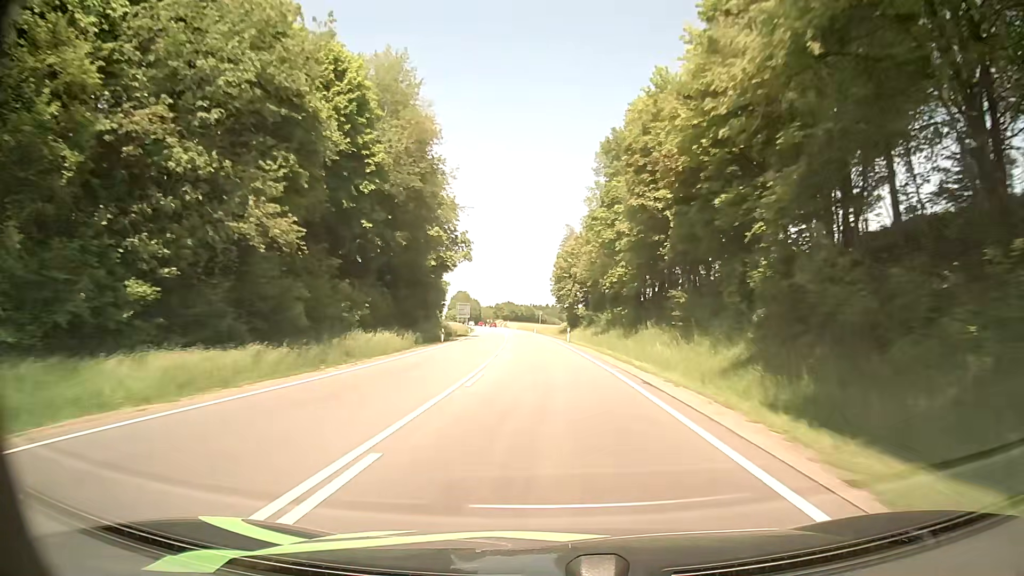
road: primary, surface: asphalt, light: Day
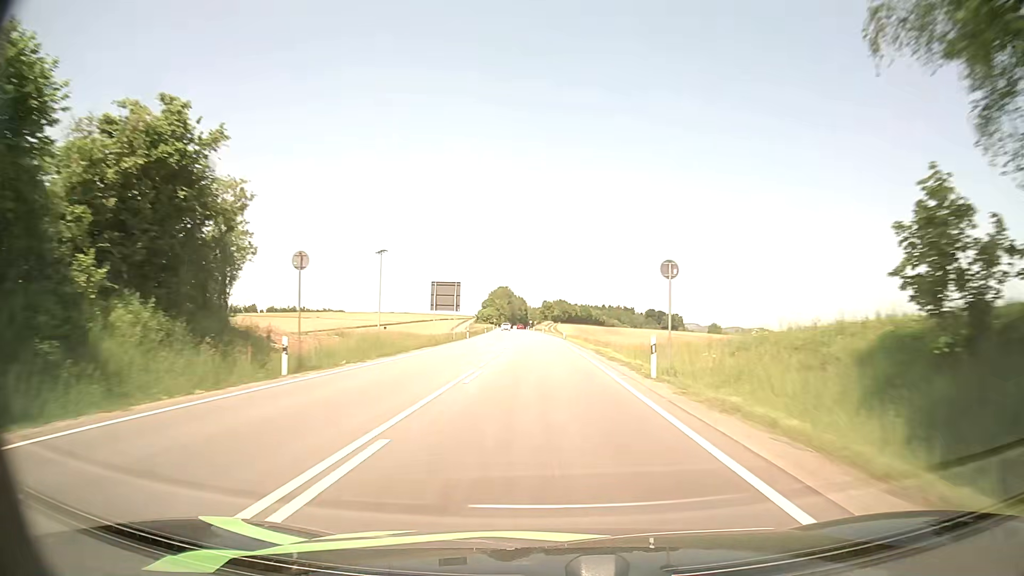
(-3.2, +83.3) m; -4°
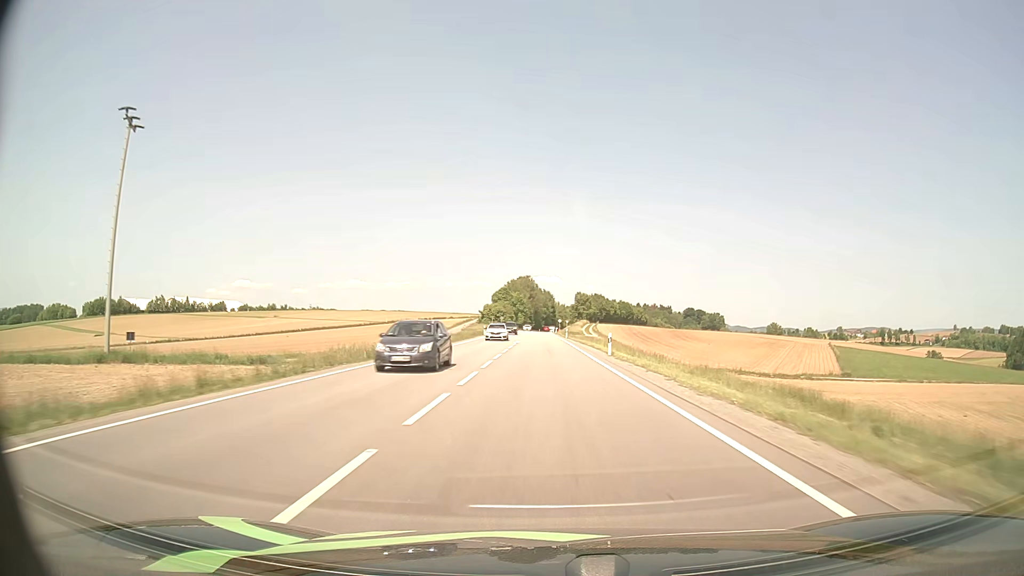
(-3.0, +85.1) m; -3°
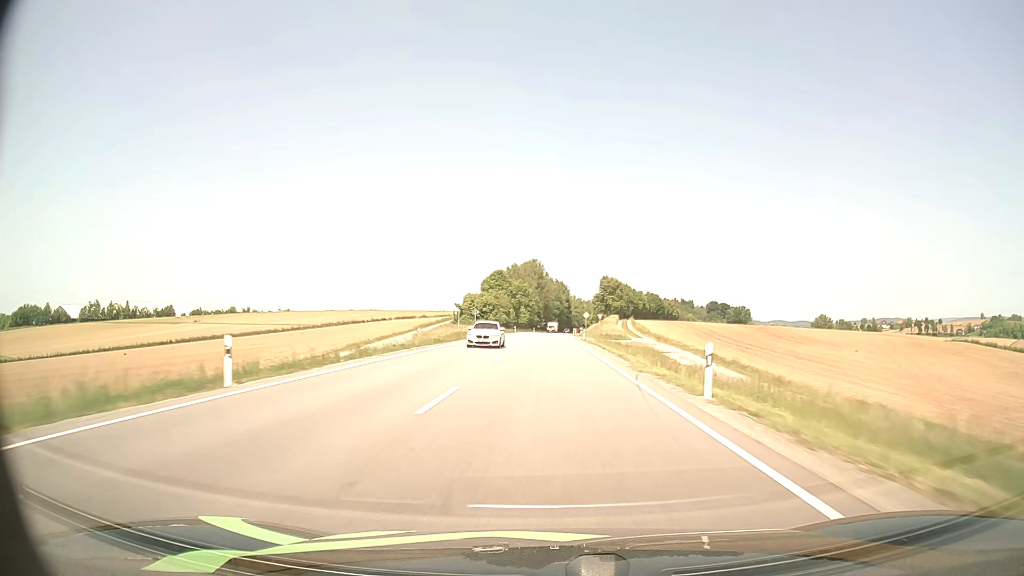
(-0.6, +68.9) m; -1°
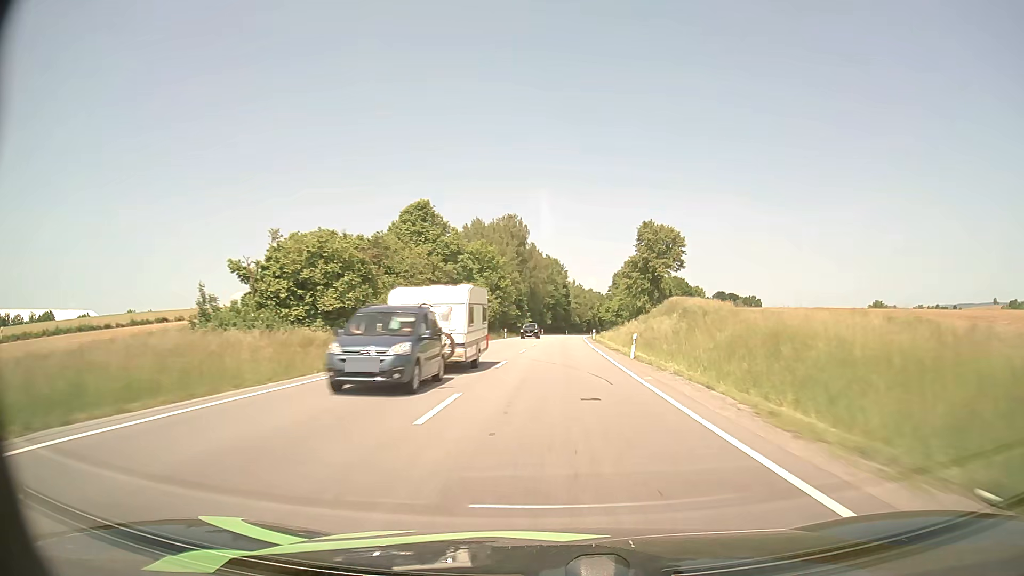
(+0.1, +85.7) m; +1°
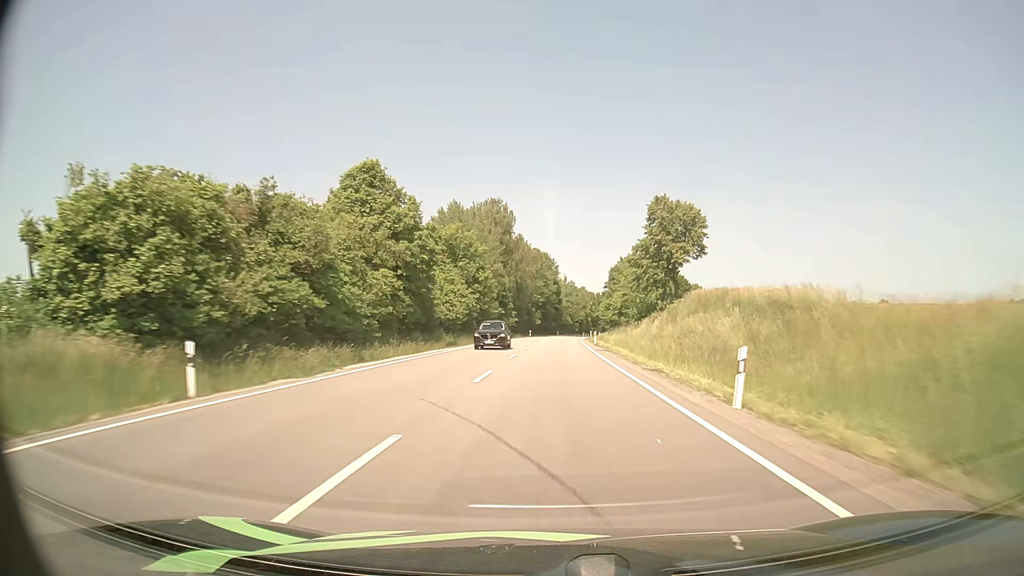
(+0.1, +17.1) m; +1°
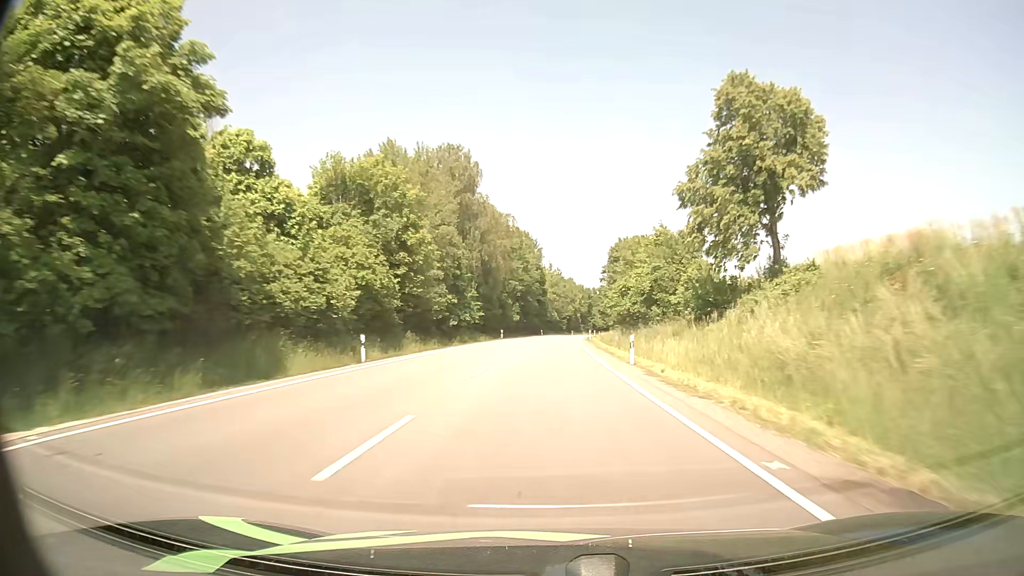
(+0.5, +34.3) m; +1°
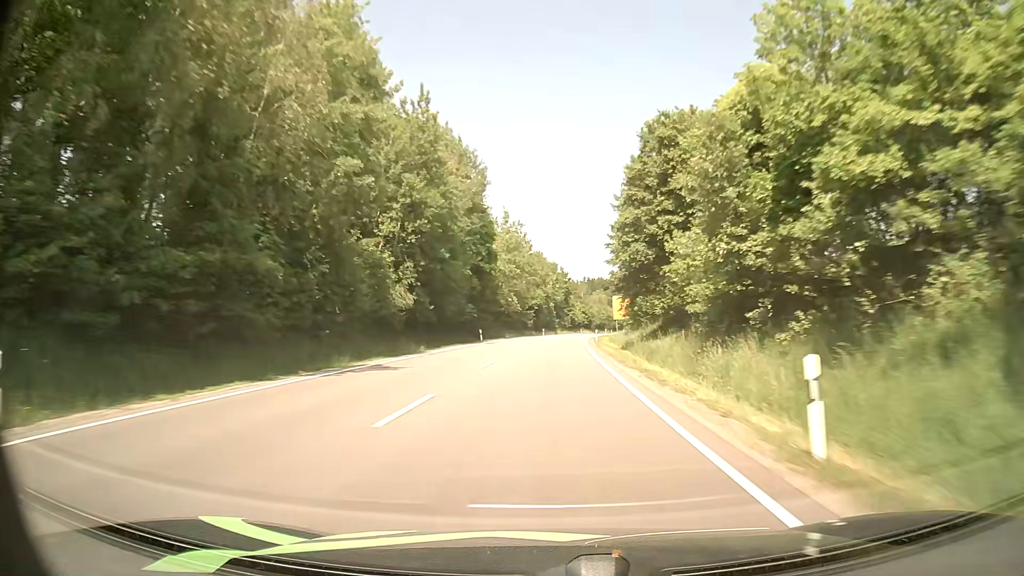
(+1.7, +69.2) m; +3°
(0, +10) (0, +20) (0, +30) (+1, +40) (+1, +50) (+1, +60) (+2, +70) (+3, +80) (+3, +90) (+4, +100) m
